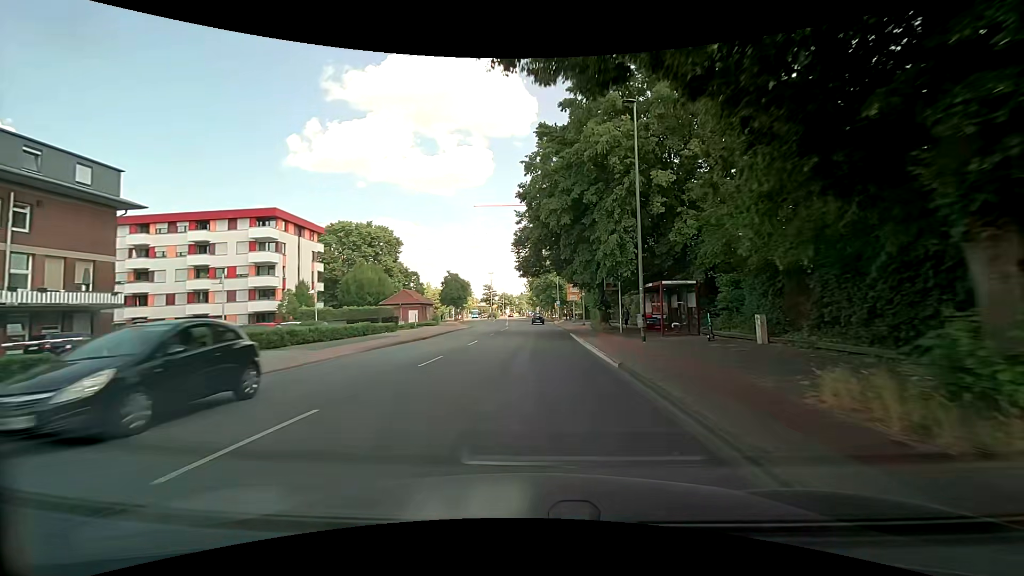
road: secondary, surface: asphalt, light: Day
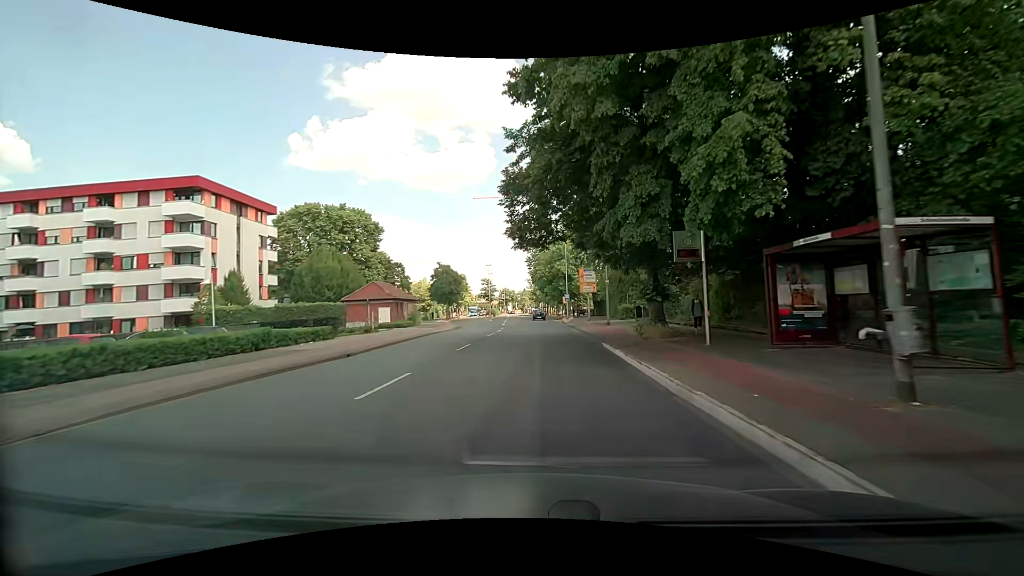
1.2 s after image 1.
(0.0, +14.2) m; +2°
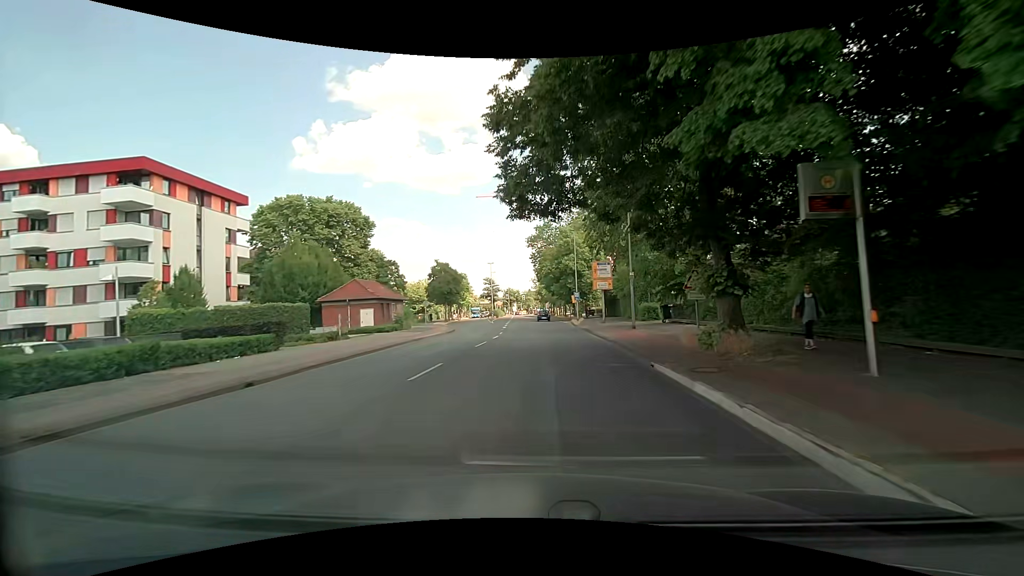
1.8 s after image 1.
(-0.1, +7.1) m; -2°
(0, +10) (0, +20) (-1, +30) (-1, +40) (-1, +50) (-2, +60) (-2, +70) (-2, +80) (-3, +90) (-3, +100) m
